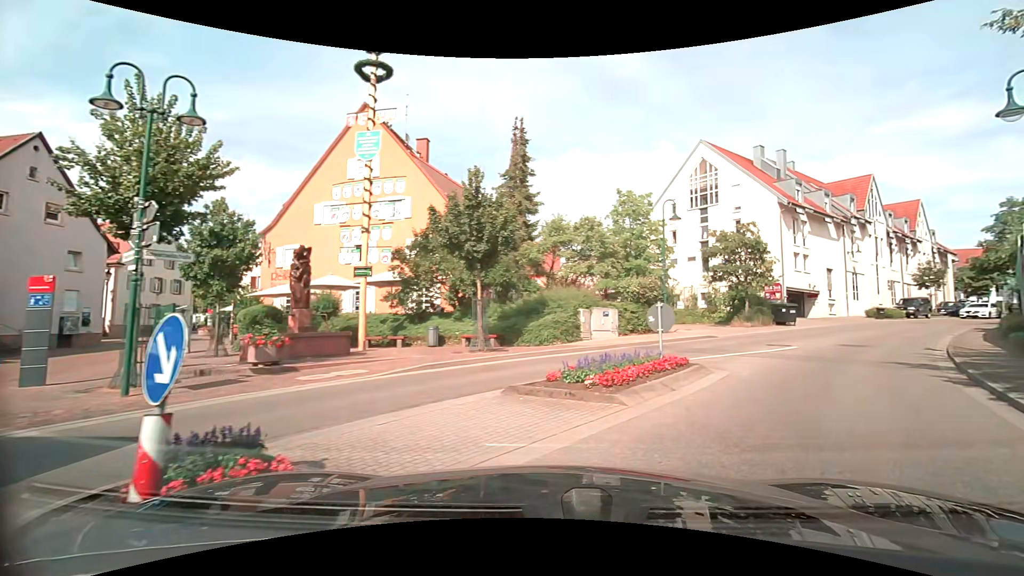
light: Day
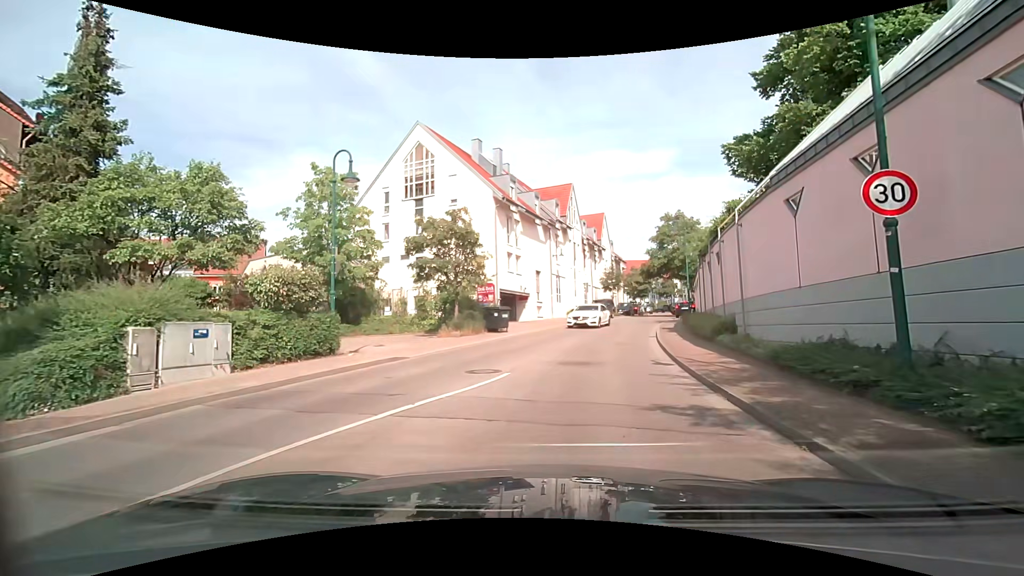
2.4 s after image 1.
(+3.0, +7.6) m; +34°
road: tertiary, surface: asphalt
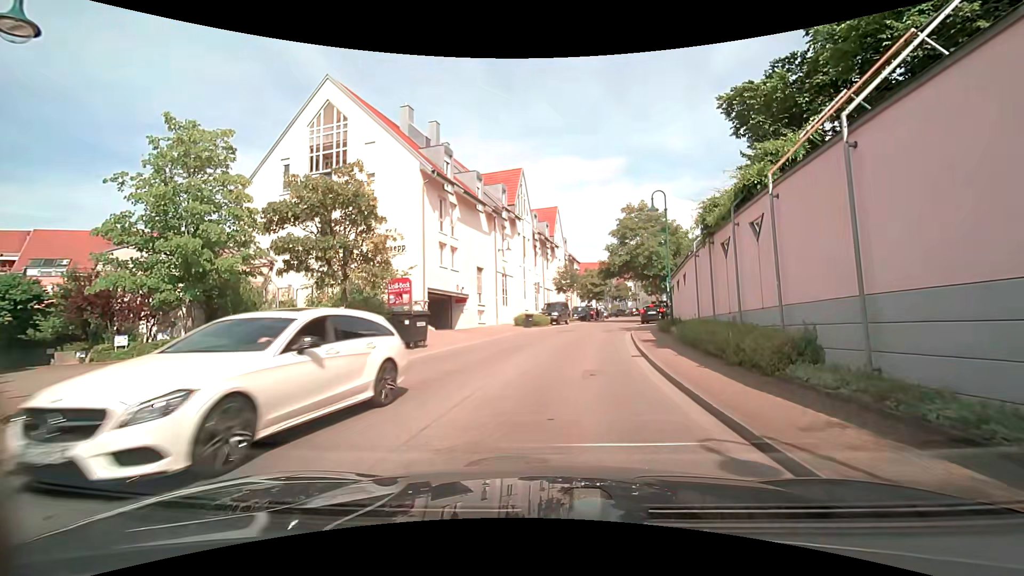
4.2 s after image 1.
(+0.6, +7.7) m; +7°
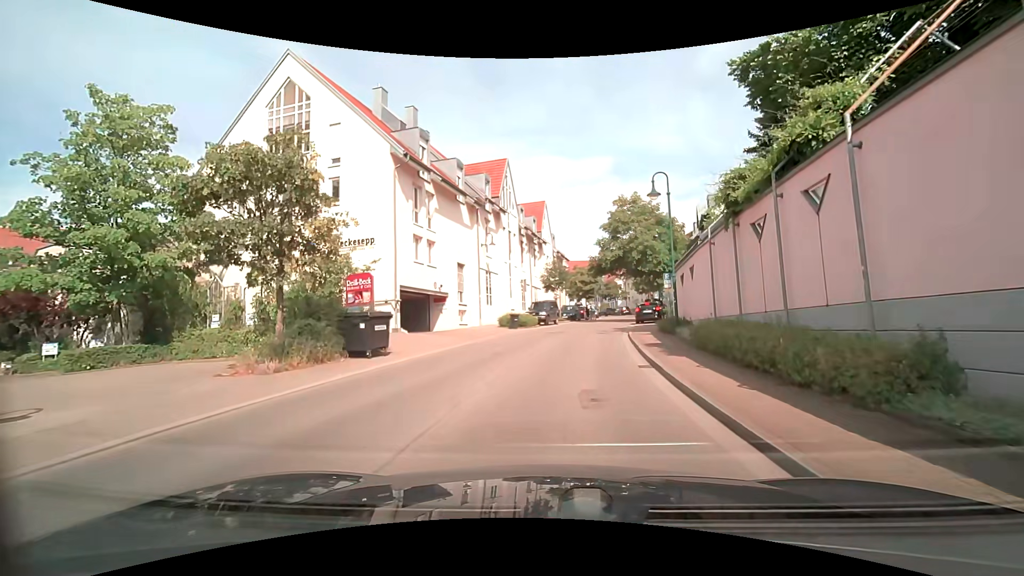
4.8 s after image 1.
(+0.1, +3.0) m; +2°
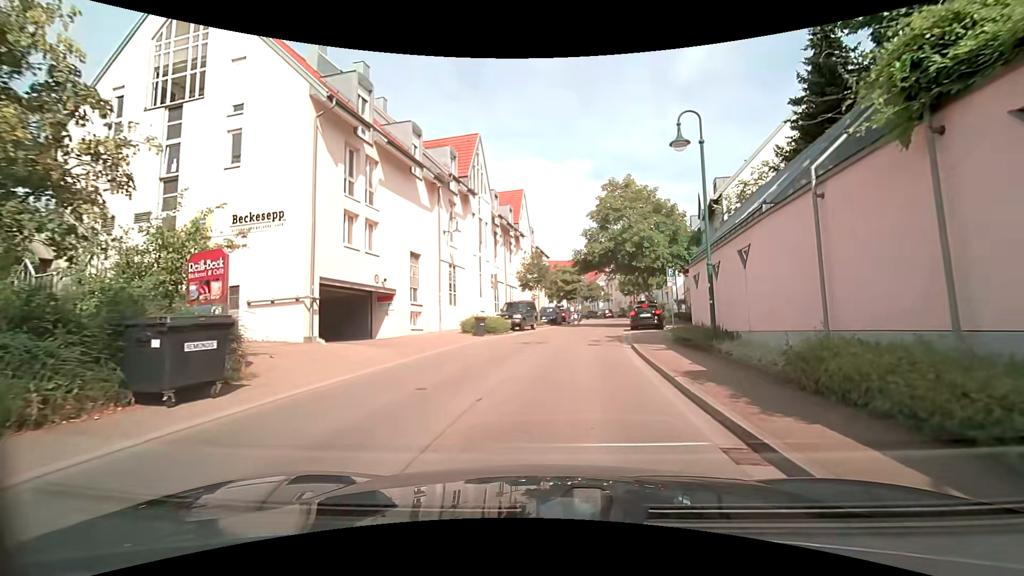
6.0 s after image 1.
(+0.2, +6.6) m; +2°
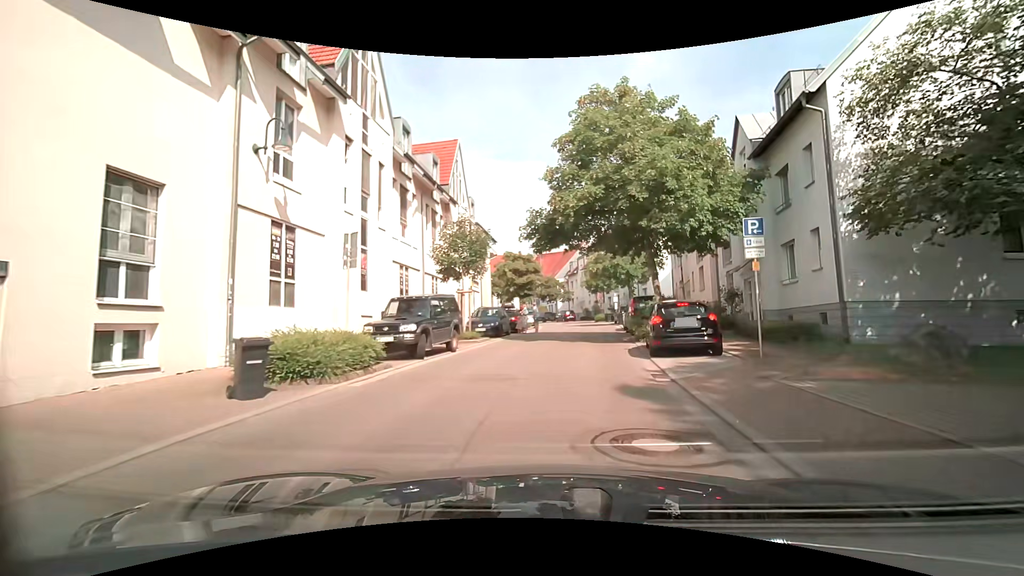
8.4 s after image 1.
(+0.8, +15.5) m; +5°
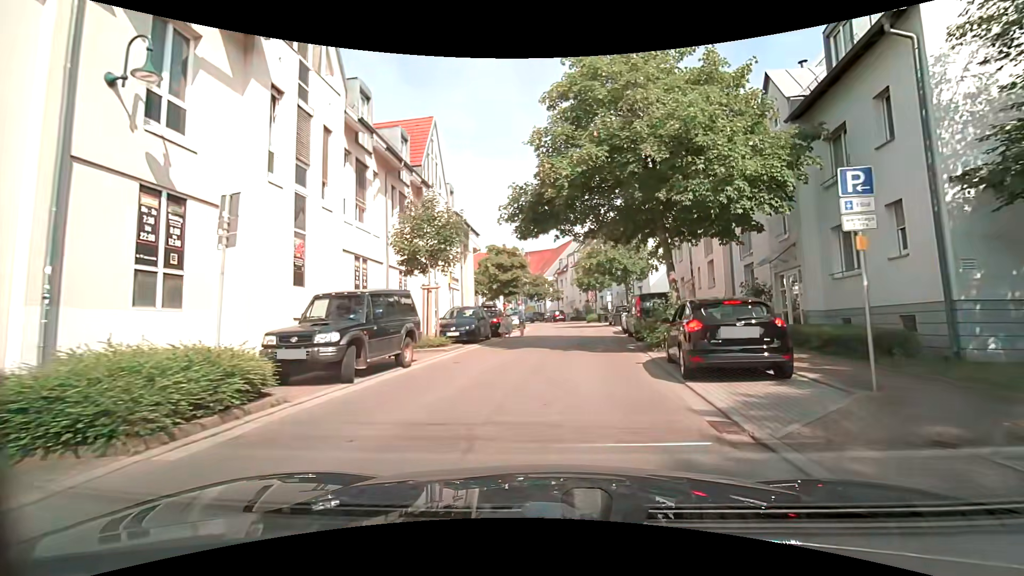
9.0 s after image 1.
(+0.1, +4.3) m; +1°
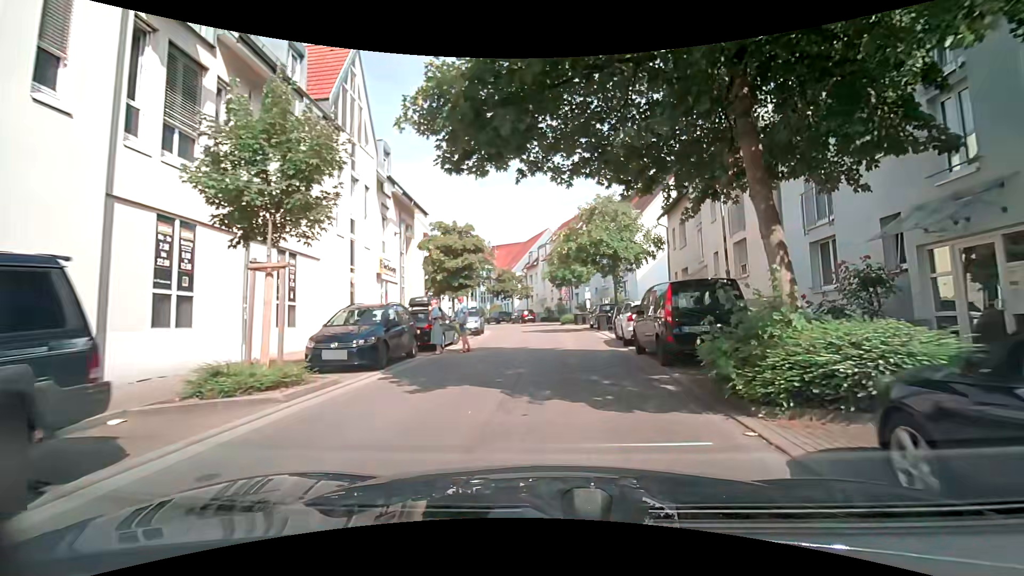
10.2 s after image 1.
(+0.2, +8.7) m; +4°
(0, +10) (+1, +20) (+1, +30) (0, +40) (-2, +50) (-5, +59) (-9, +68) (-15, +77) (-22, +83) (-31, +88) m
